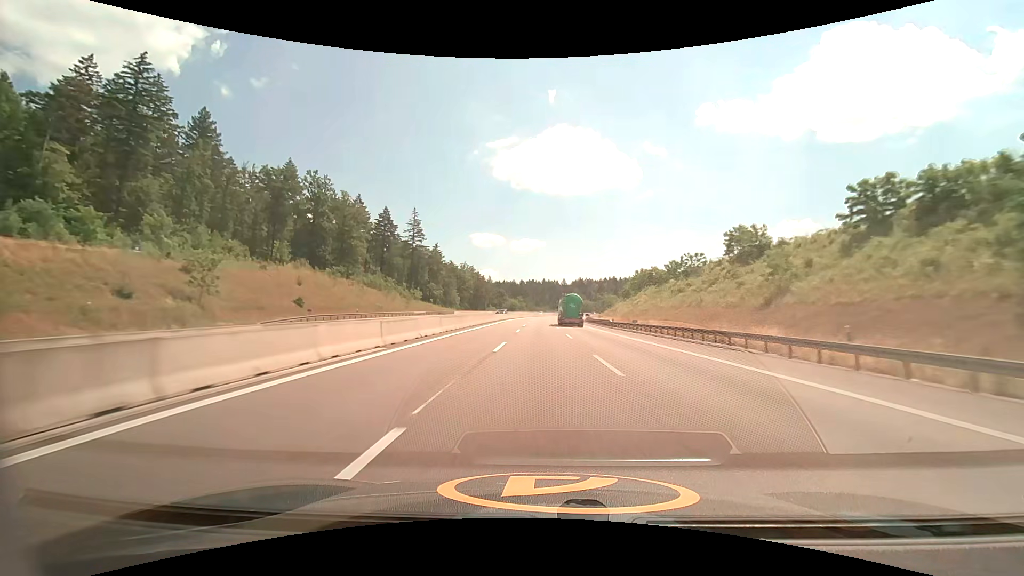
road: motorway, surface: asphalt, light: Day
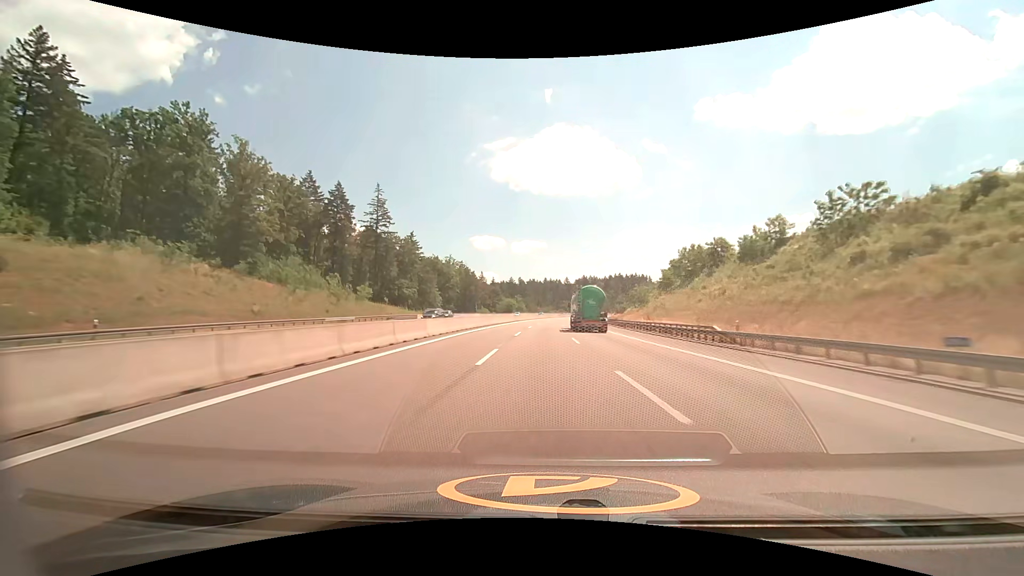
(-0.1, +40.3) m; 0°
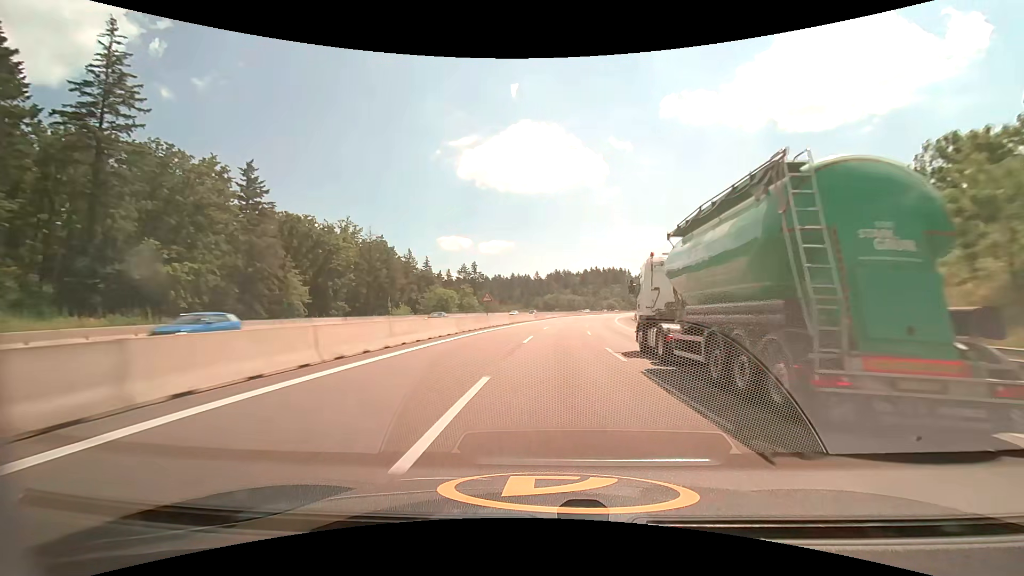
(+1.3, +80.4) m; +3°
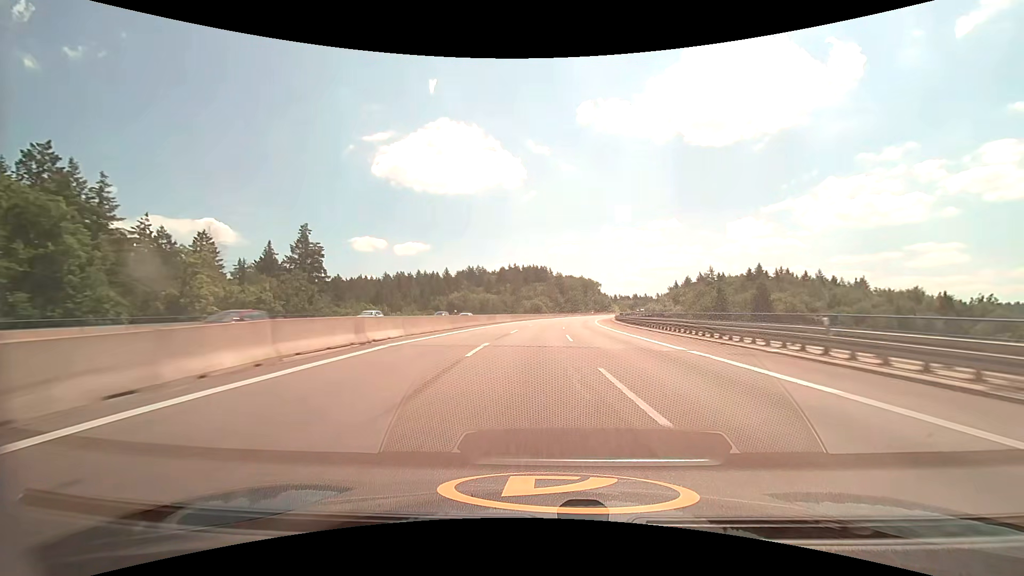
(+6.1, +79.3) m; +9°
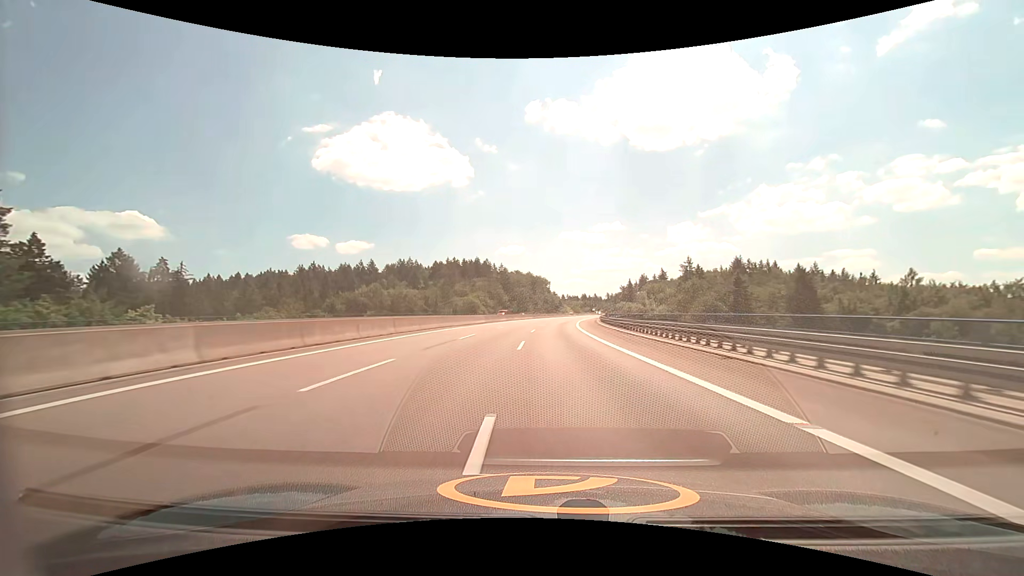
(+3.6, +59.3) m; +7°
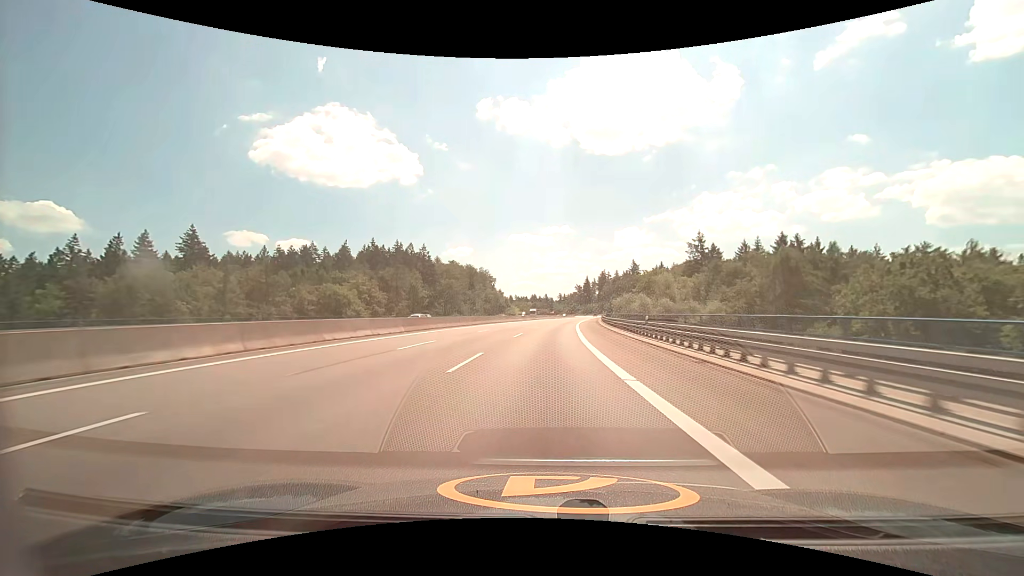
(+4.0, +78.9) m; +6°
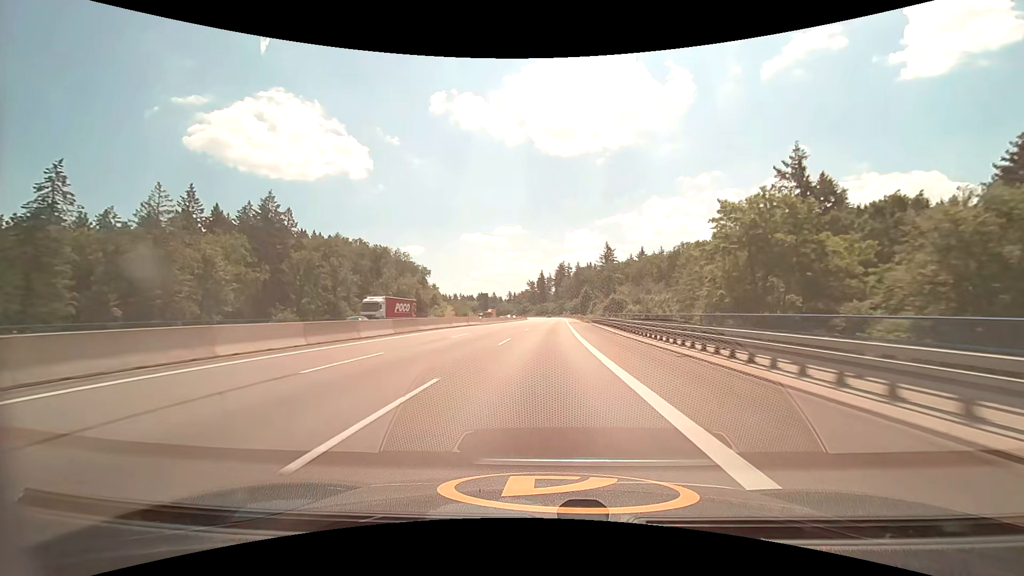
(+4.5, +78.3) m; +6°
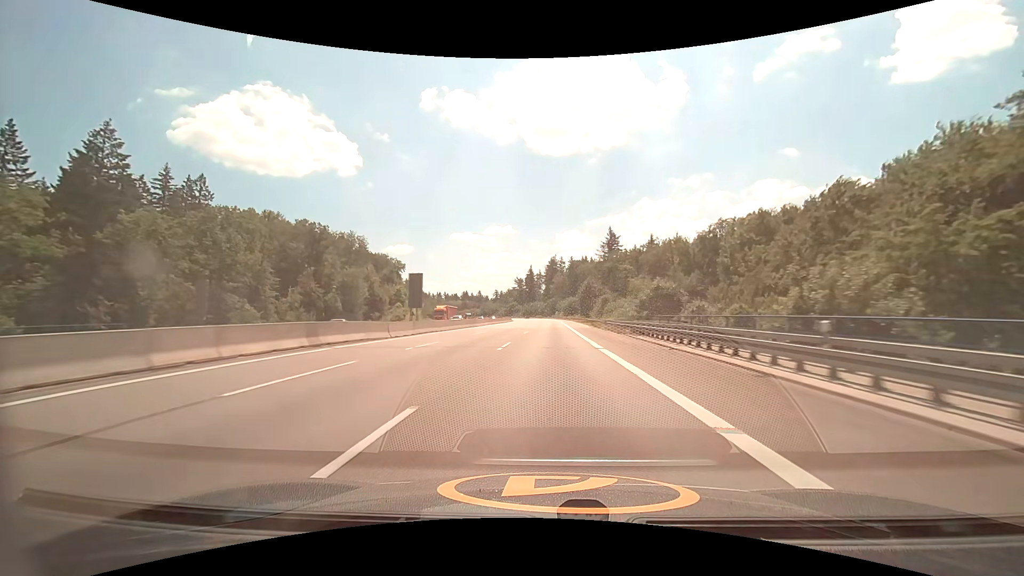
(+0.5, +39.0) m; +1°
(0, +10) (0, +20) (0, +30) (0, +40) (0, +50) (+1, +60) (+1, +70) (+1, +80) (+1, +90) (+1, +100) m
